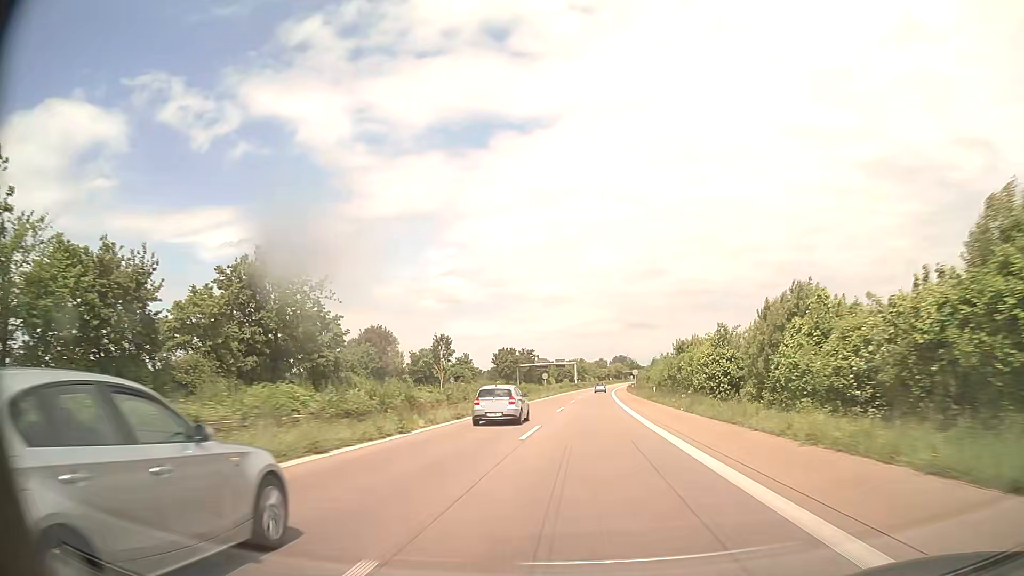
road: trunk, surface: asphalt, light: Day
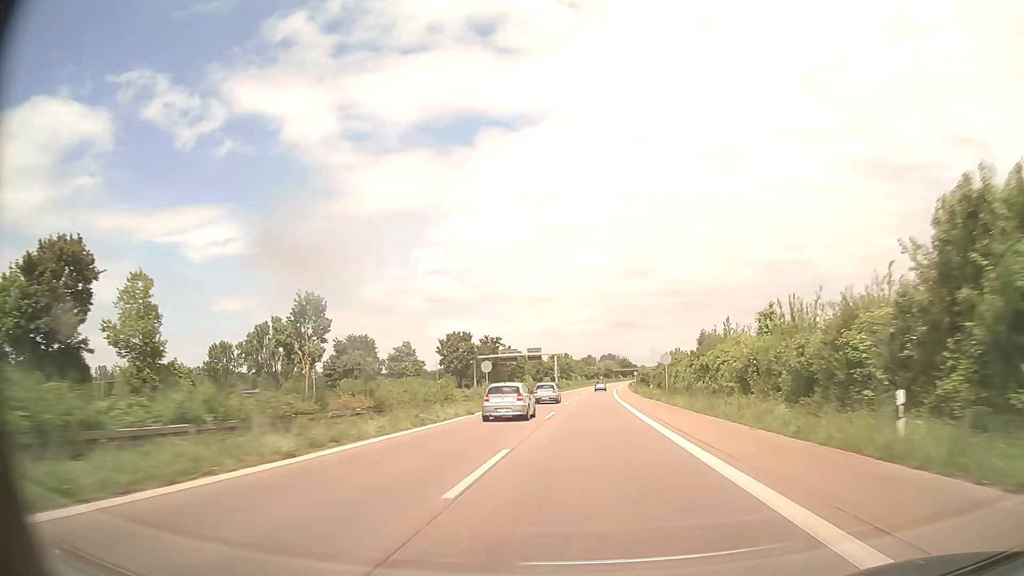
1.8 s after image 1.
(+0.4, +45.4) m; +1°
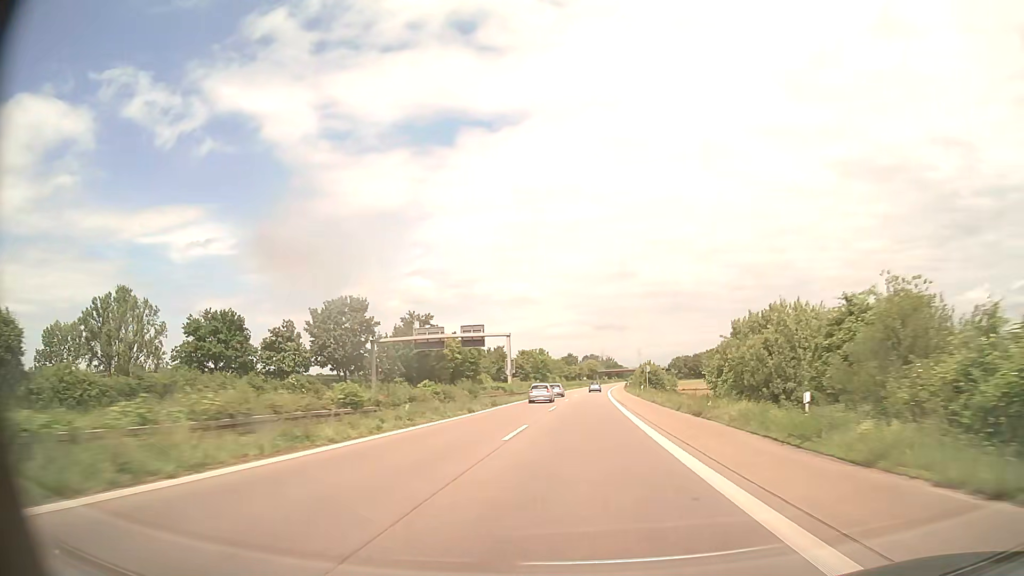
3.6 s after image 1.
(+0.7, +45.8) m; +2°
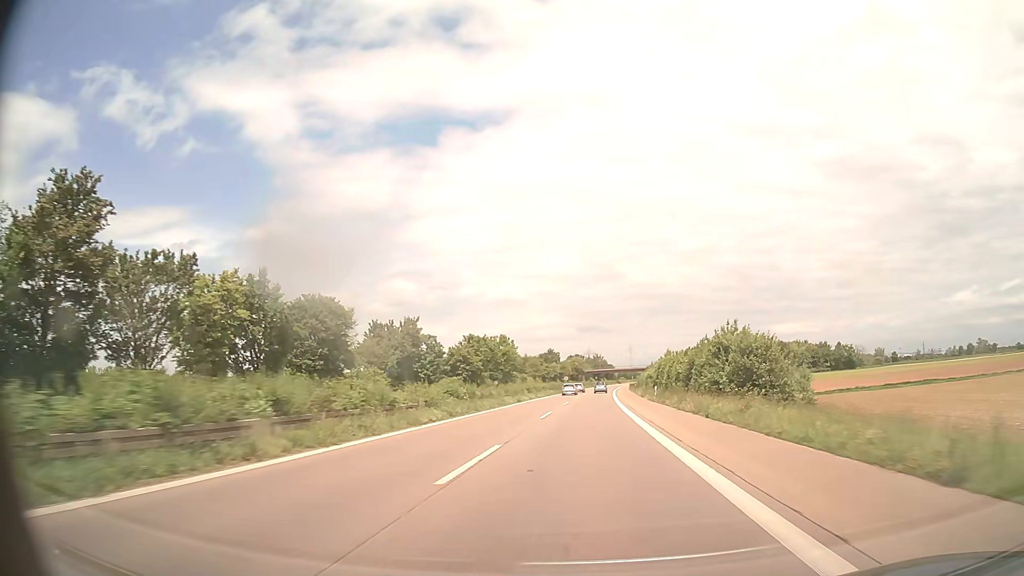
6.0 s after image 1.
(+0.6, +61.9) m; +1°
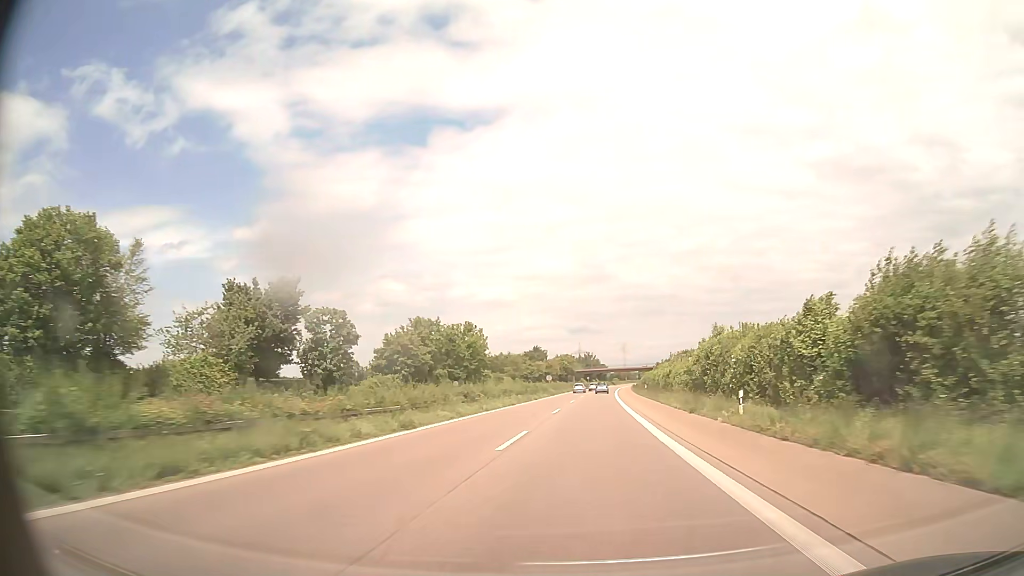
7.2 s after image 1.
(+0.2, +31.2) m; +1°
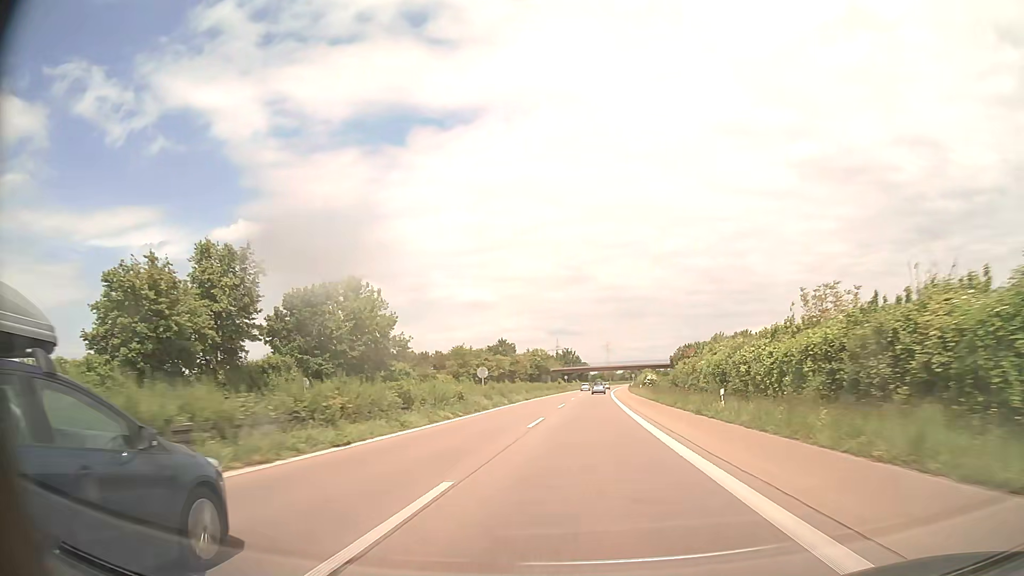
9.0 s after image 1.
(+0.7, +46.8) m; +2°
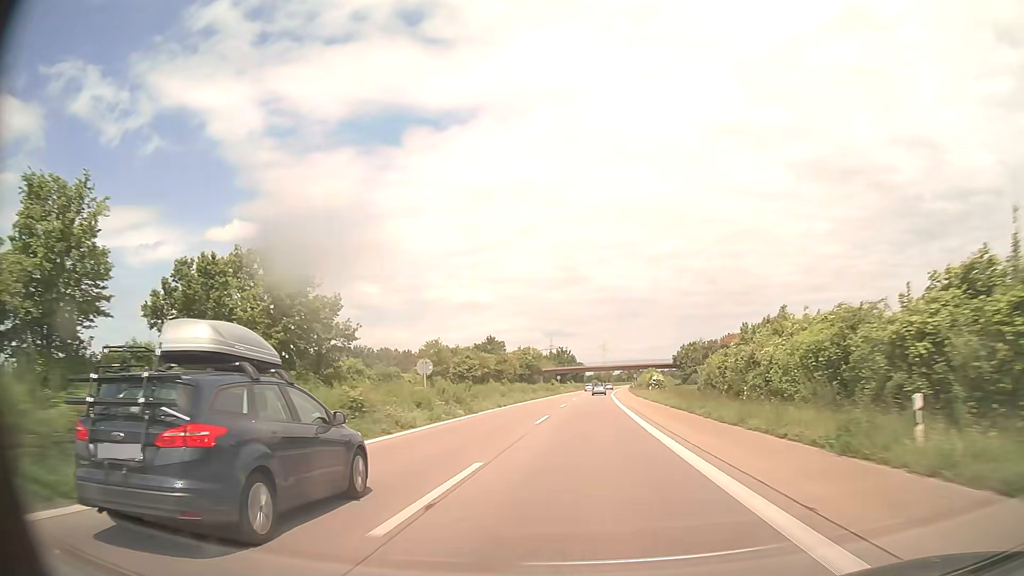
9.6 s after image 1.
(0.0, +15.6) m; 0°
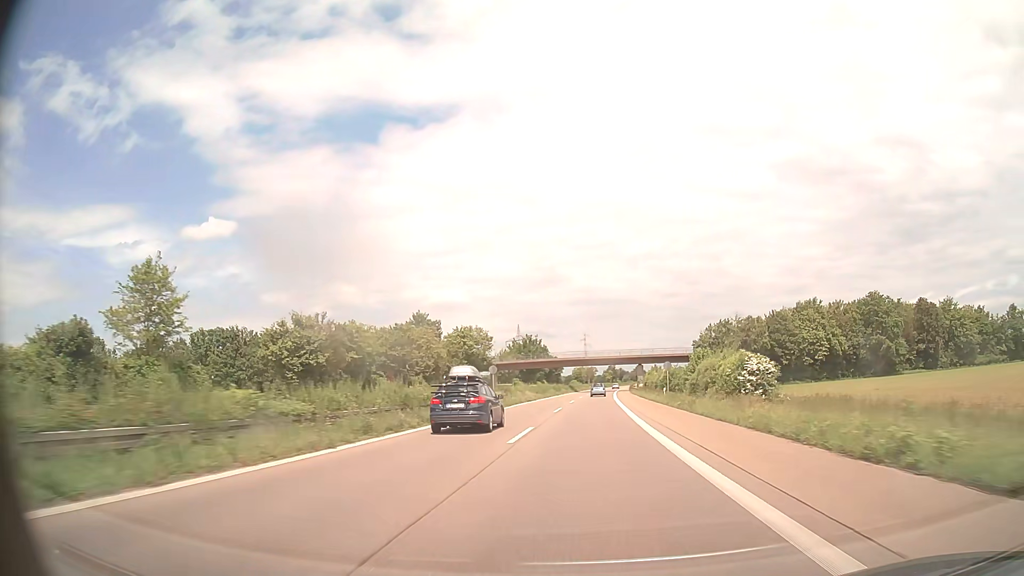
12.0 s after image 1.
(+1.0, +62.4) m; +2°
(0, +10) (0, +20) (0, +30) (0, +40) (+1, +50) (+1, +60) (+1, +70) (+2, +80) (+2, +90) (+3, +100) m
